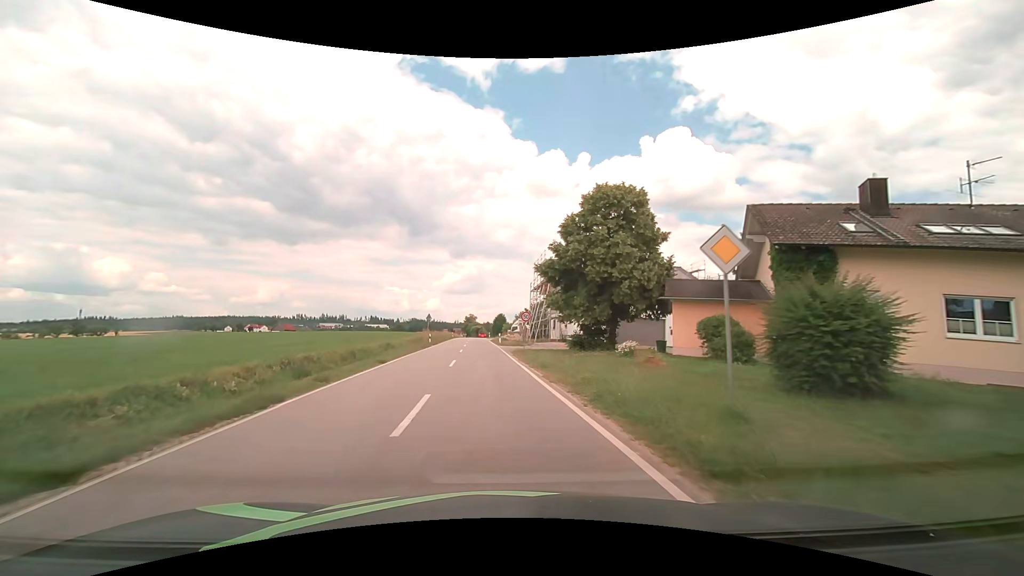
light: Day
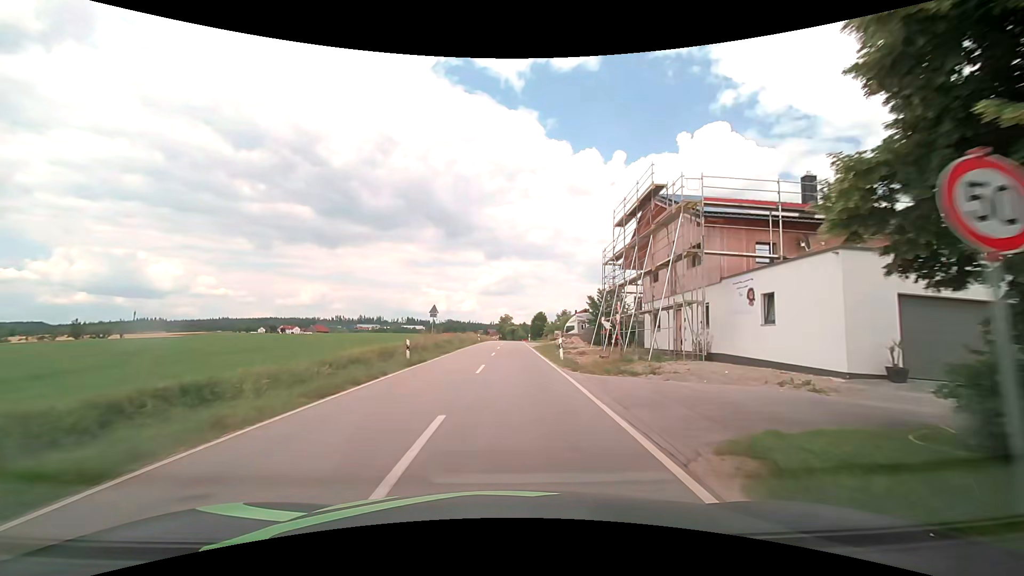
(-1.3, +26.9) m; -4°
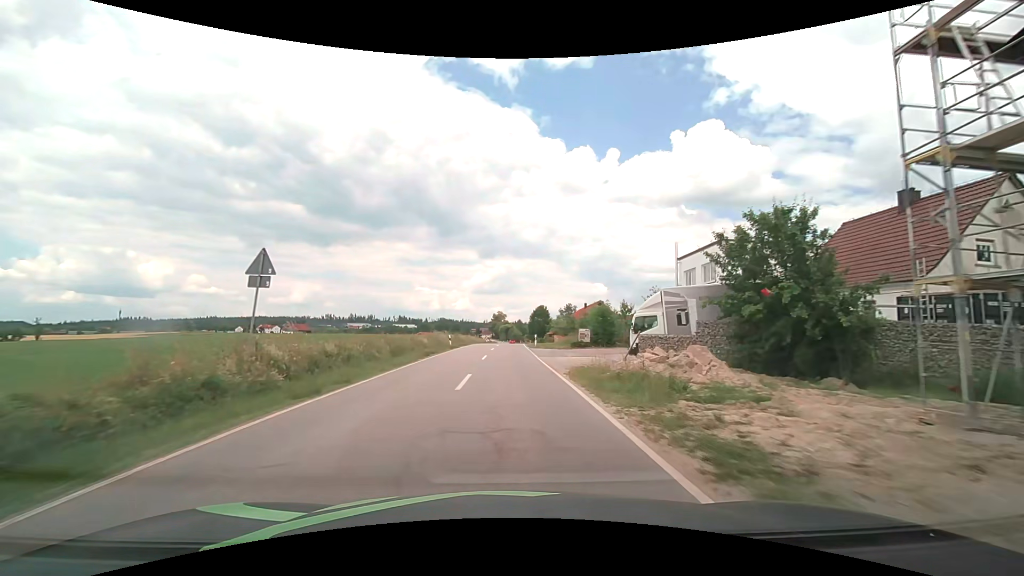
(+0.2, +28.9) m; +1°
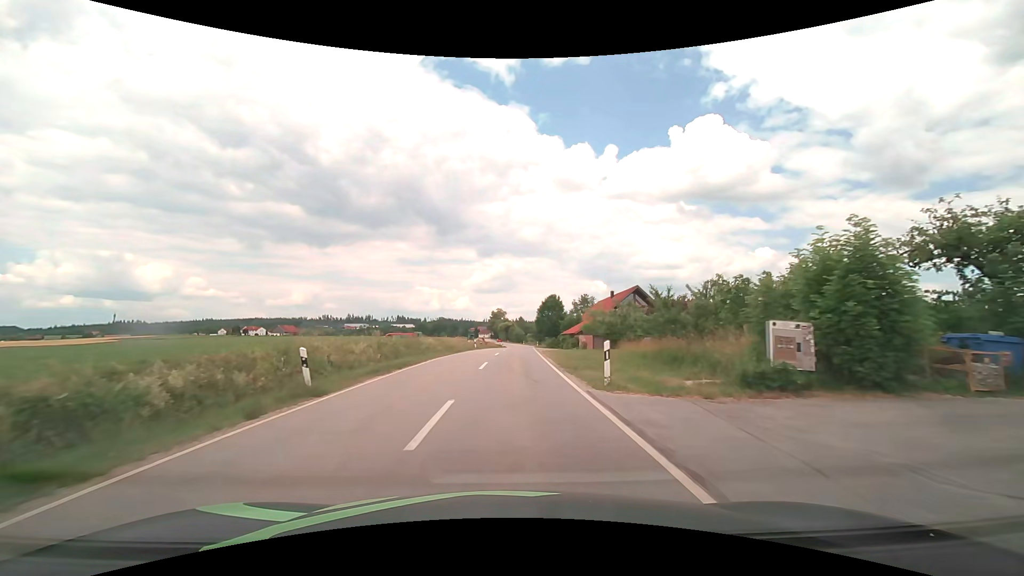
(+0.1, +29.8) m; 0°
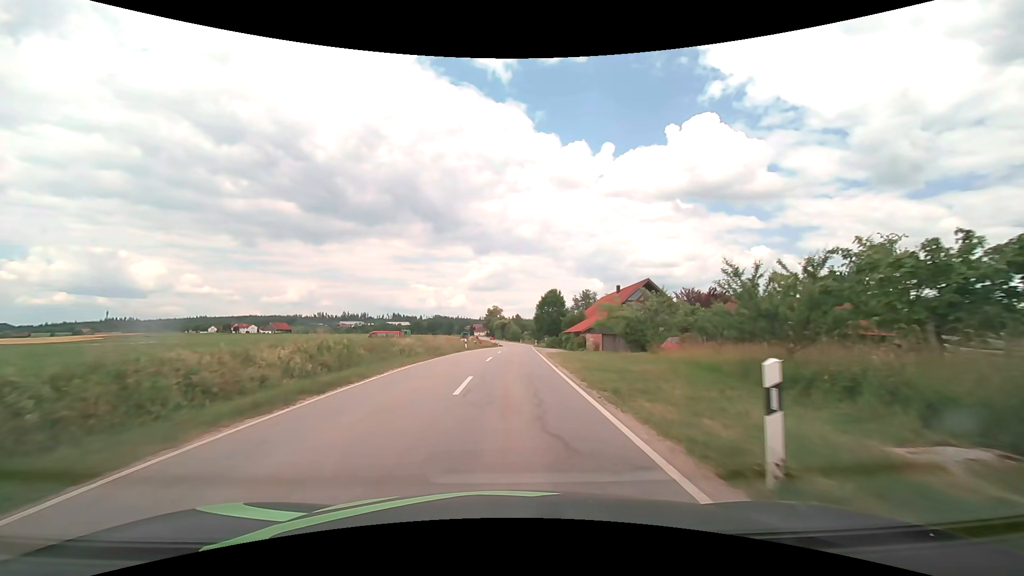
(0.0, +7.5) m; +1°
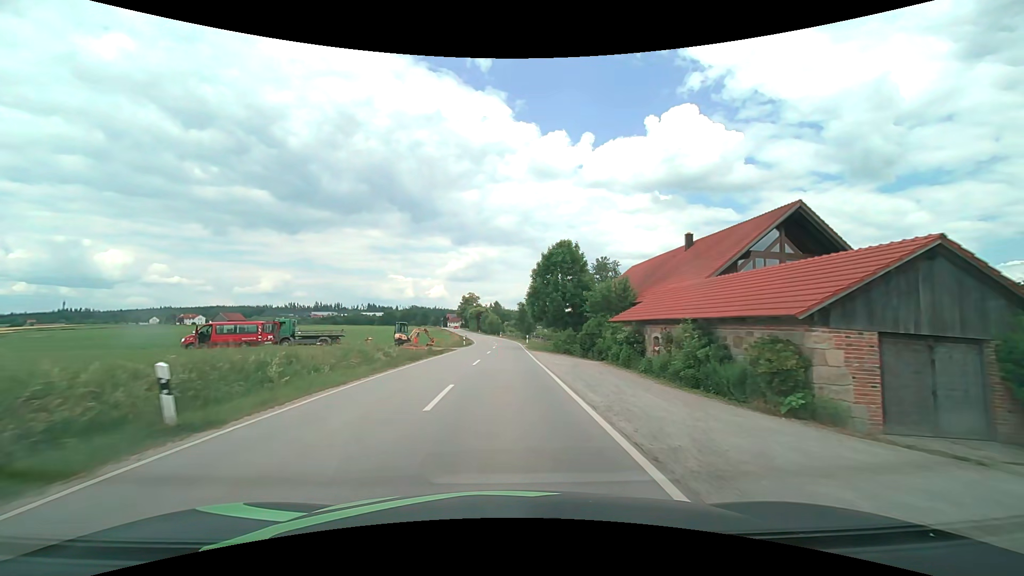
(+0.6, +38.1) m; +2°
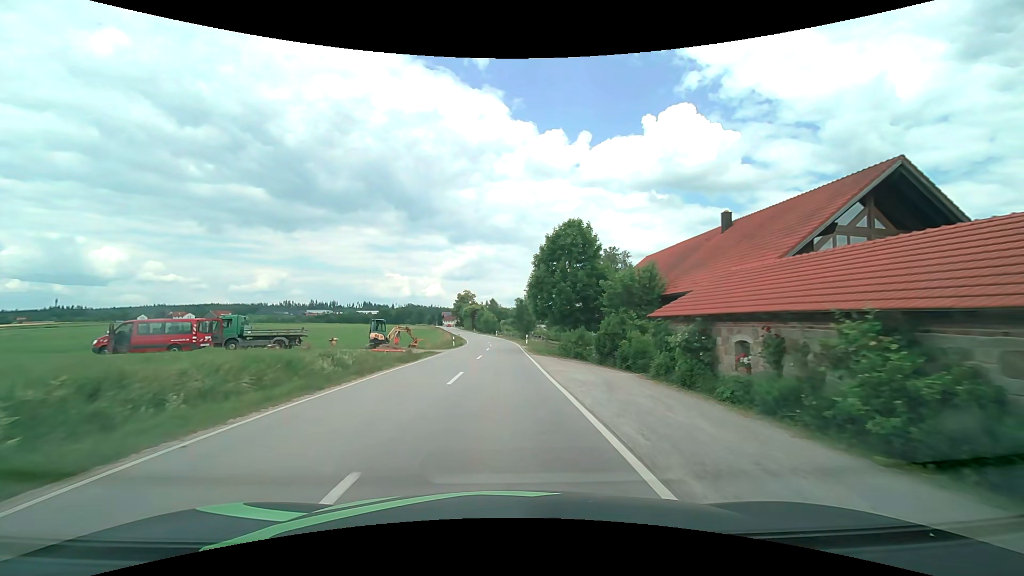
(0.0, +7.7) m; 0°
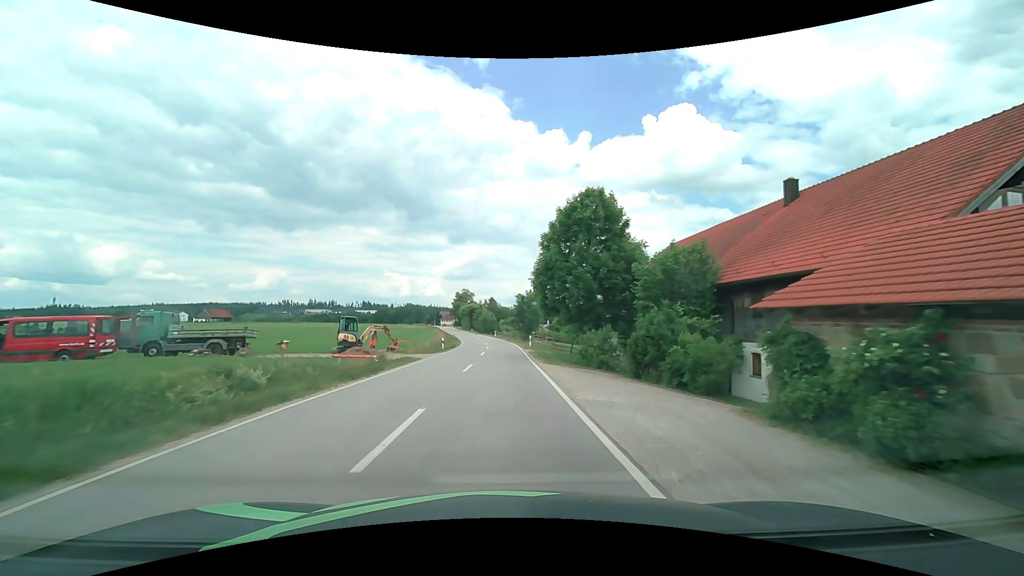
(0.0, +7.8) m; 0°
(0, +10) (0, +20) (0, +30) (0, +40) (-1, +50) (-1, +60) (-2, +70) (-3, +80) (-5, +90) (-6, +100) m
